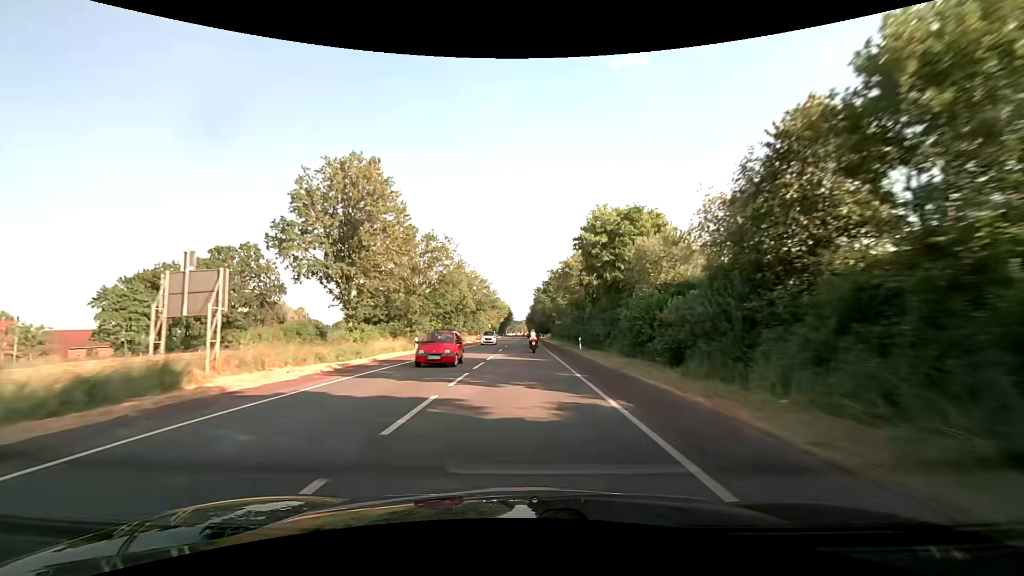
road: secondary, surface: asphalt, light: Day
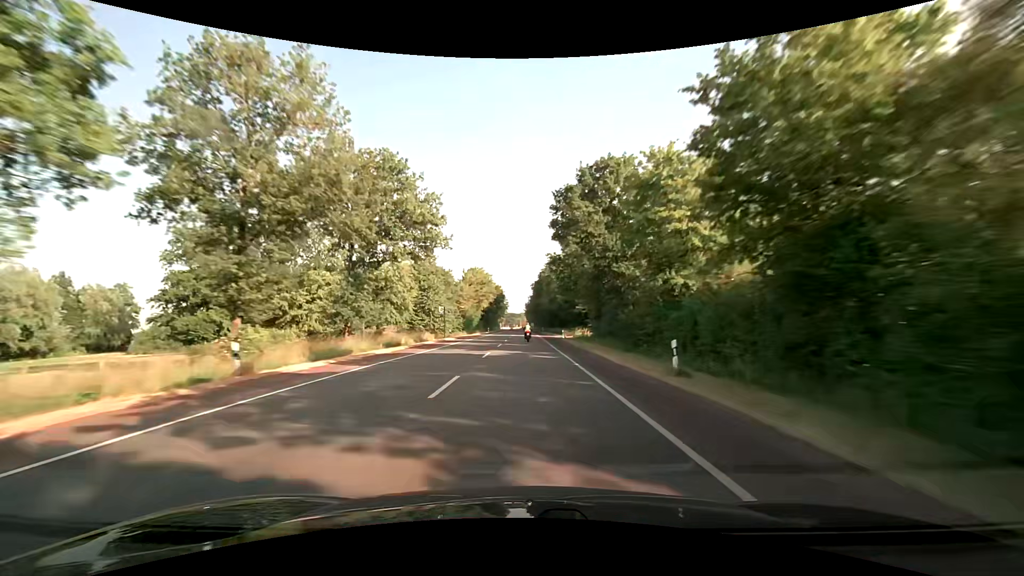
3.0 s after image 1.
(-0.1, +74.6) m; 0°
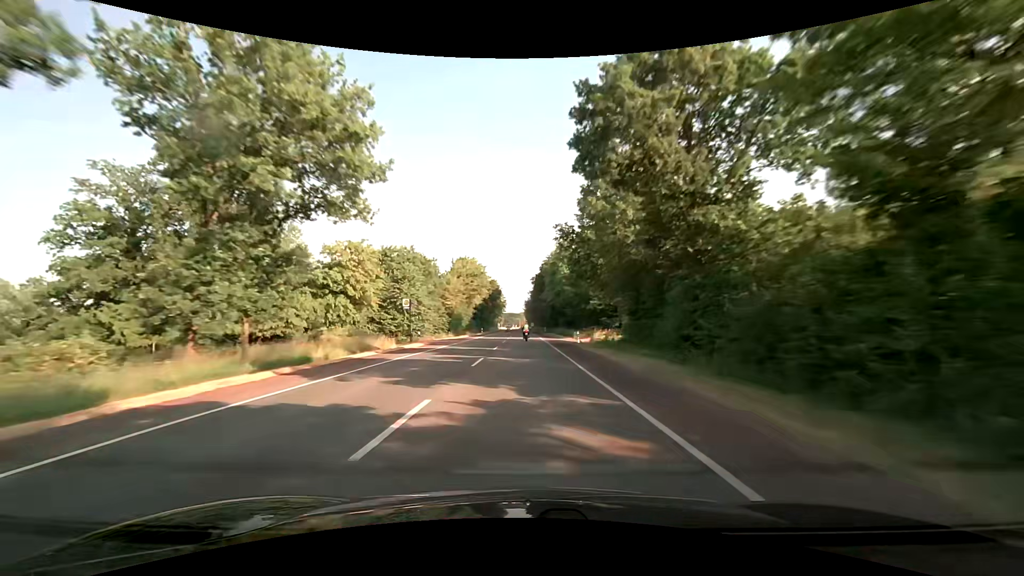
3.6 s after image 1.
(0.0, +15.9) m; 0°
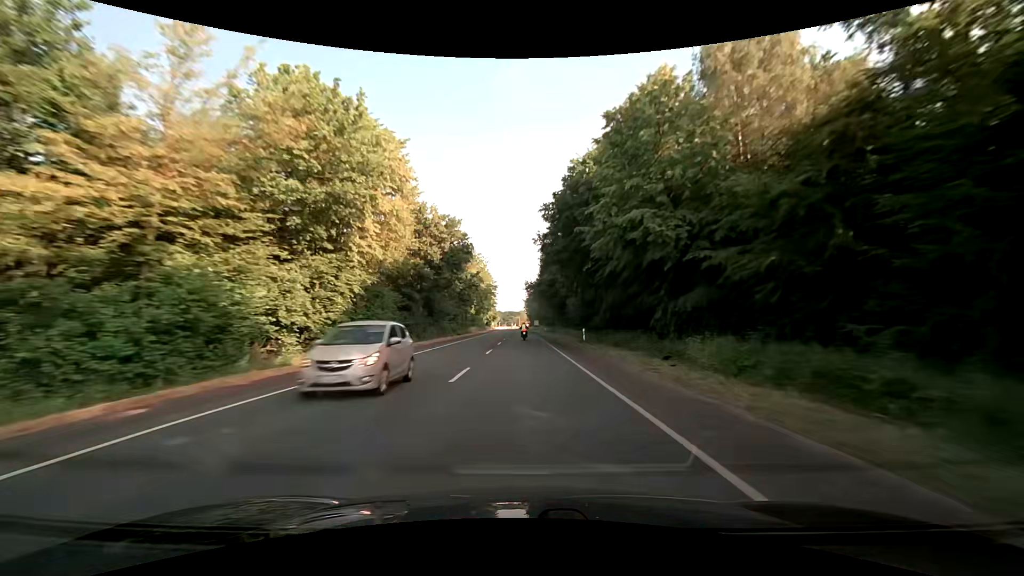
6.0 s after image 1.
(+0.2, +63.3) m; 0°
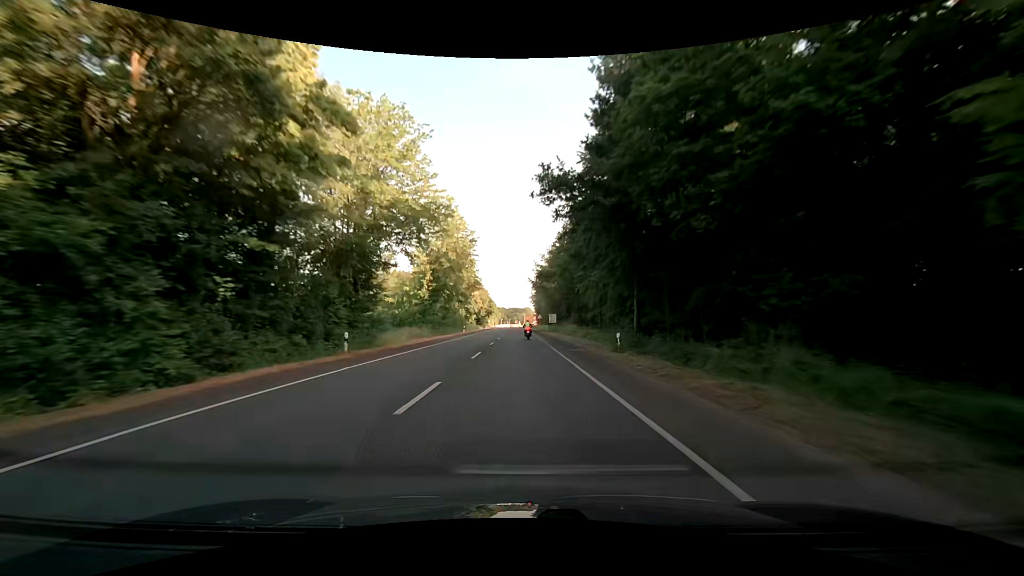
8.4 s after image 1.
(+0.1, +62.6) m; 0°
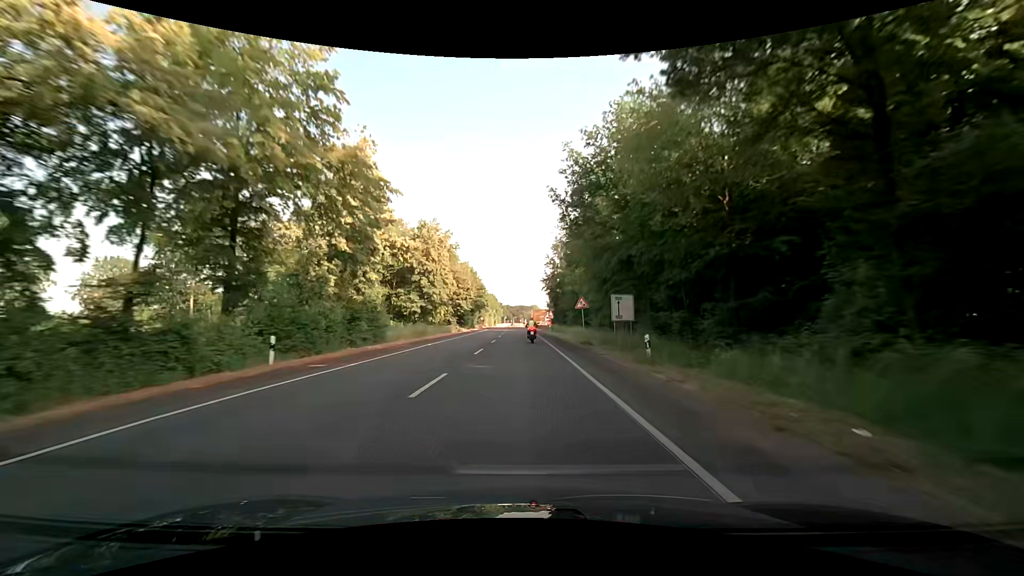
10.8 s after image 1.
(-0.7, +56.1) m; -1°
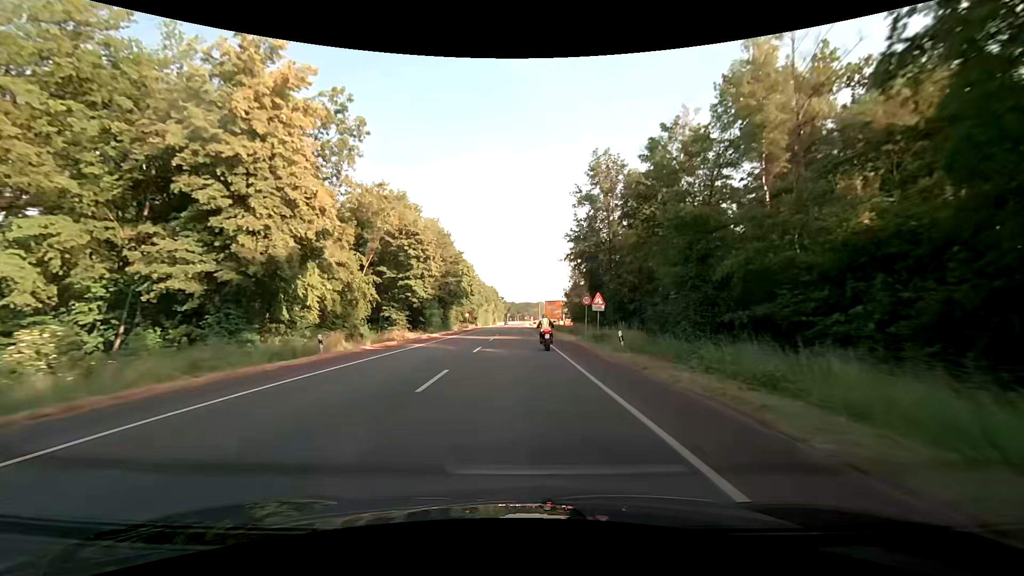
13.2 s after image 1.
(-0.3, +45.4) m; 0°
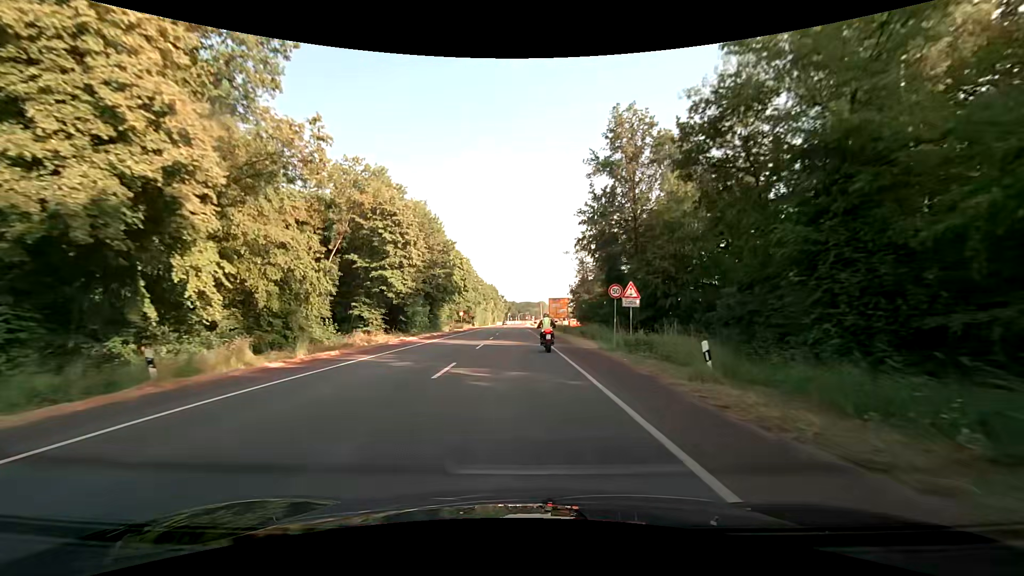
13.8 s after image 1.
(-0.1, +9.4) m; -1°
(0, +10) (0, +20) (0, +30) (0, +40) (0, +50) (0, +60) (0, +70) (-1, +80) (-1, +90) (-1, +100) m
